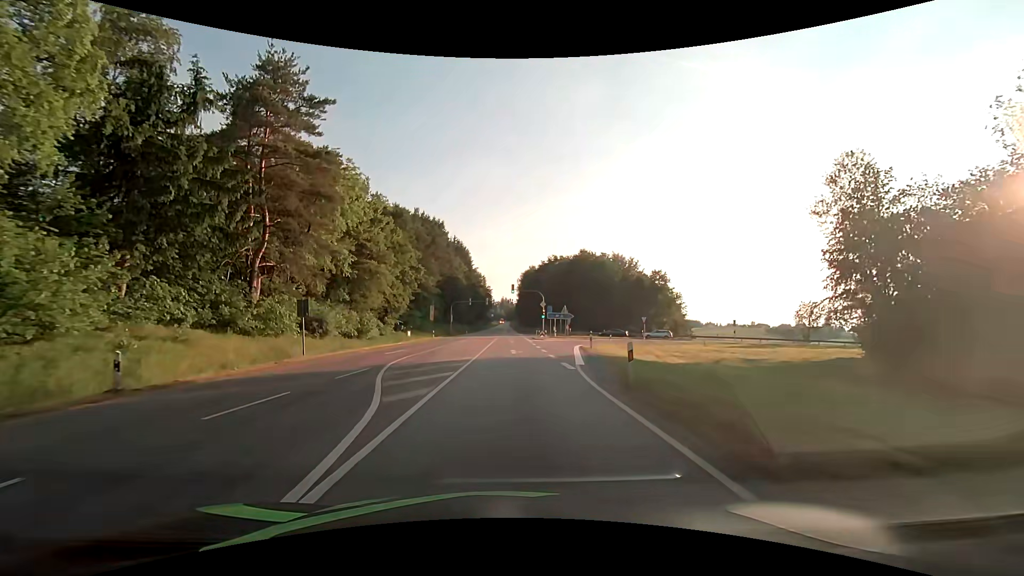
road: primary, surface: asphalt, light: Day
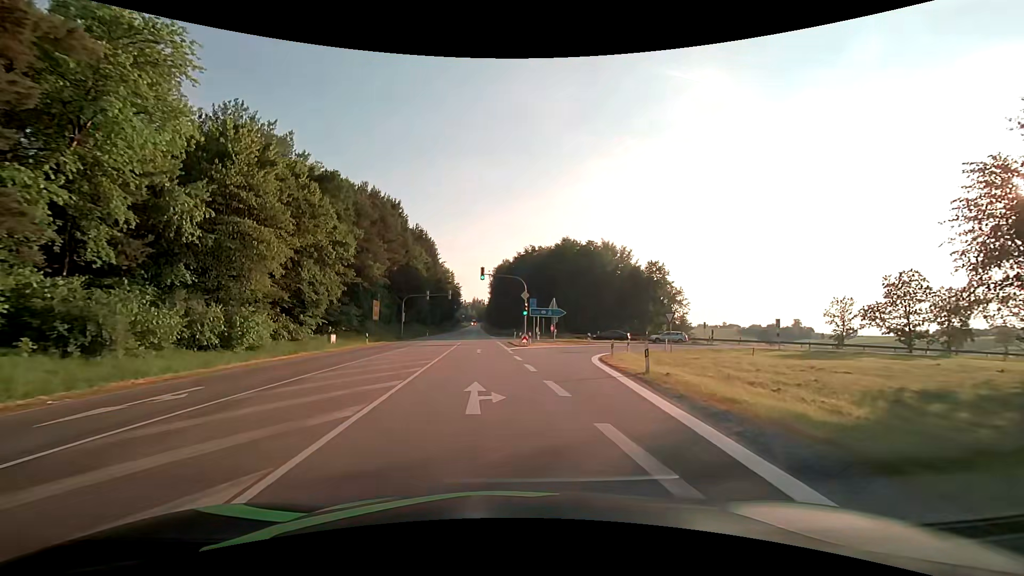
(+0.3, +18.5) m; +3°
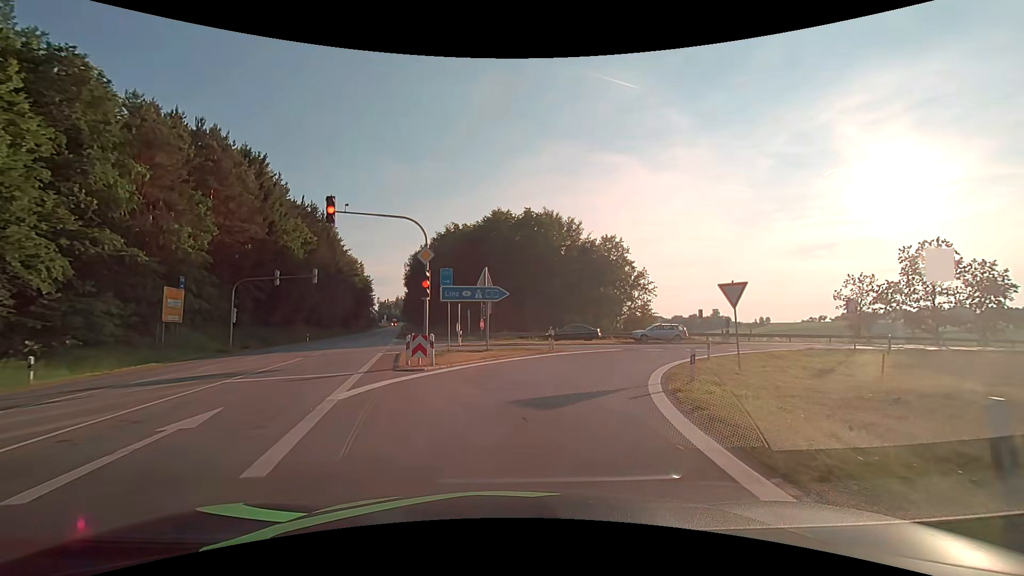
(+1.8, +23.3) m; +9°
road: motorway_link
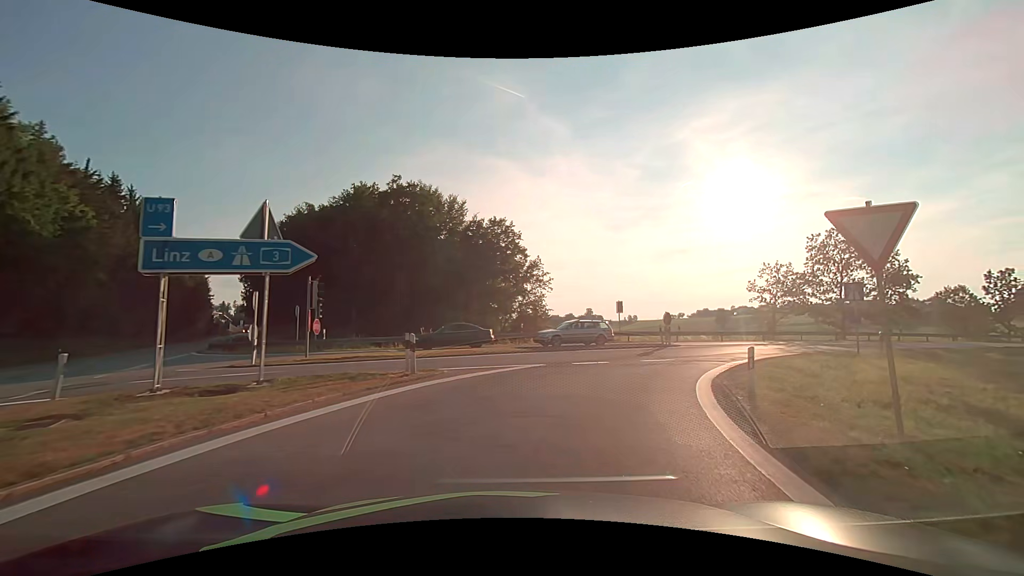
(+1.2, +13.5) m; +13°
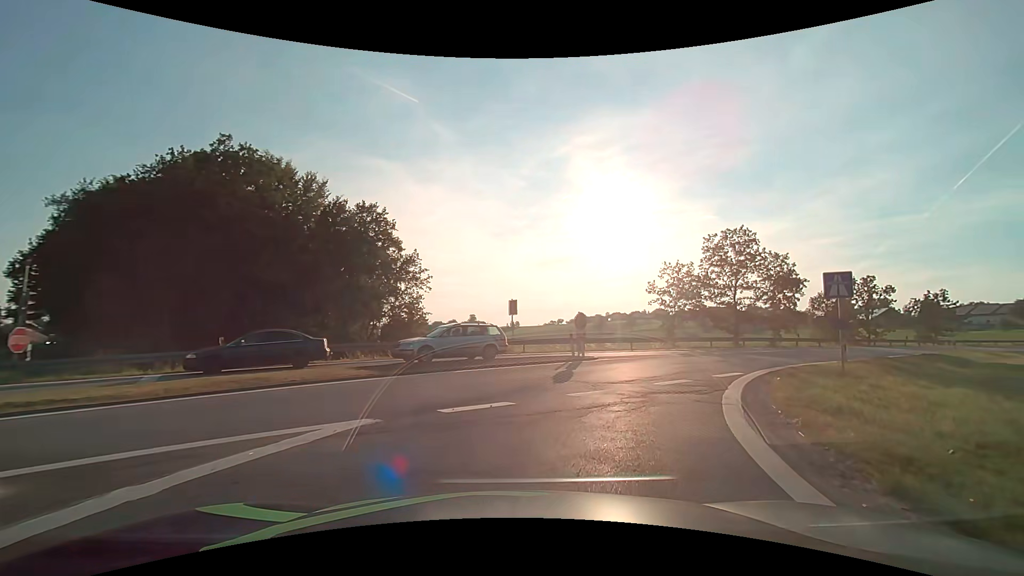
(+1.0, +8.8) m; +14°
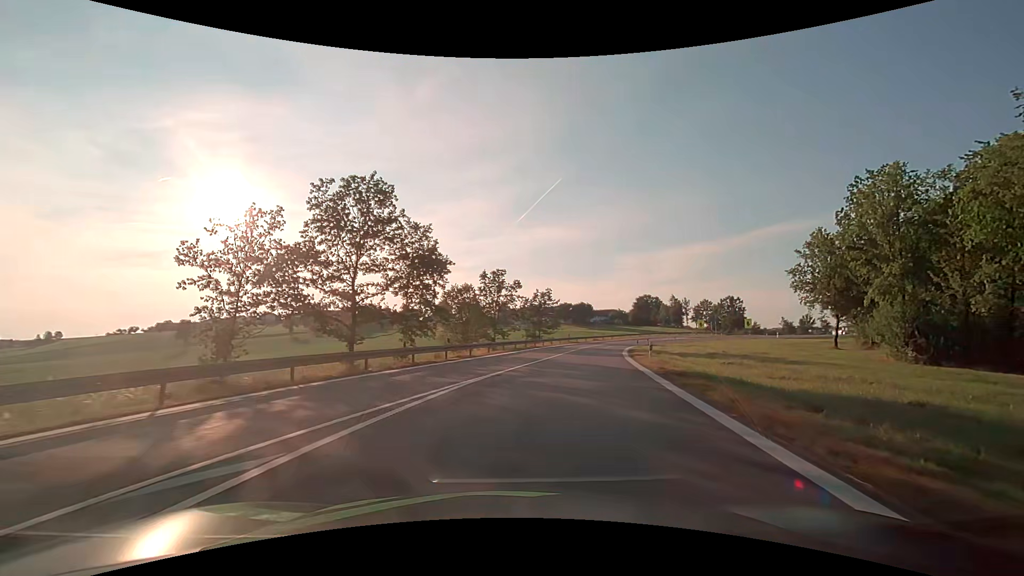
(+7.9, +21.3) m; +41°
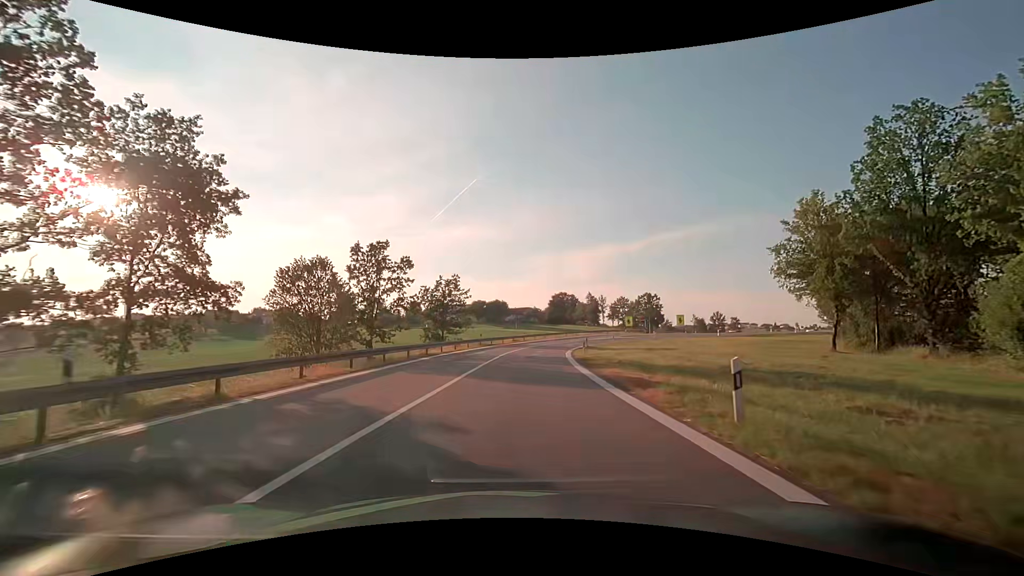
(+2.1, +17.7) m; +10°
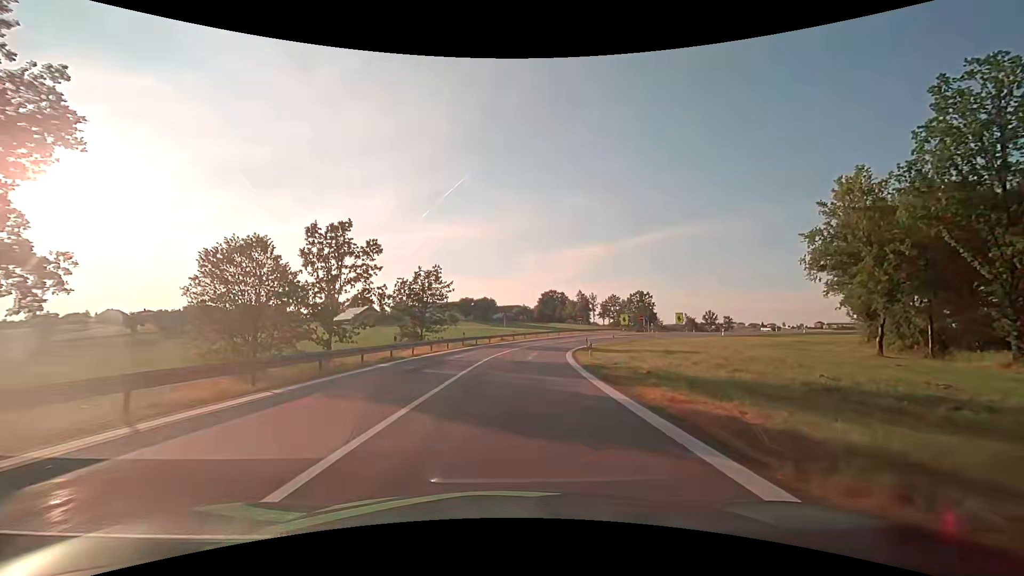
(+0.1, +6.6) m; +1°
(0, +10) (+1, +20) (+2, +30) (+3, +40) (+6, +49) (+10, +59) (+15, +67) (+23, +73) (+32, +78) (+41, +81) m
